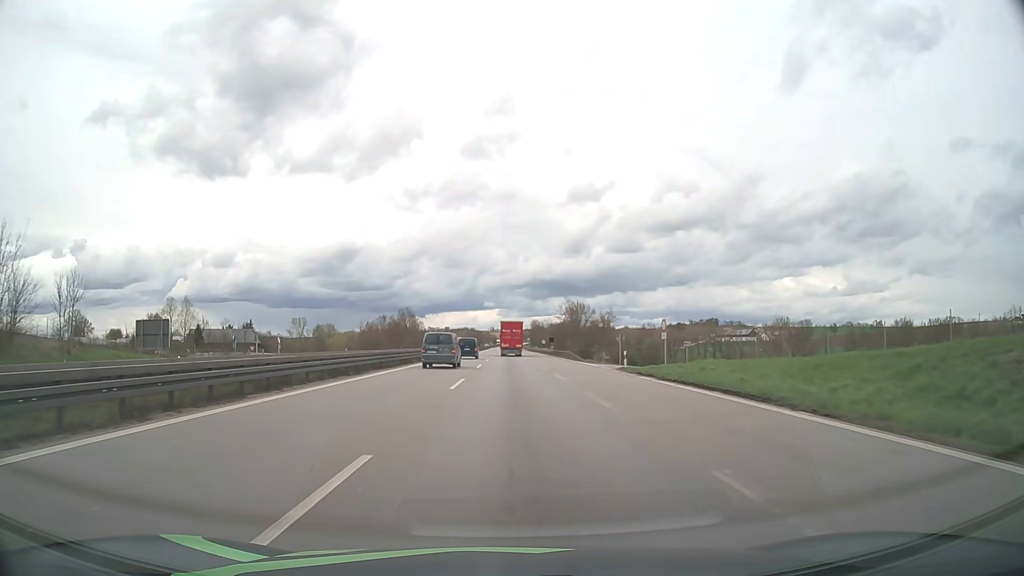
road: motorway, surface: asphalt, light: Day
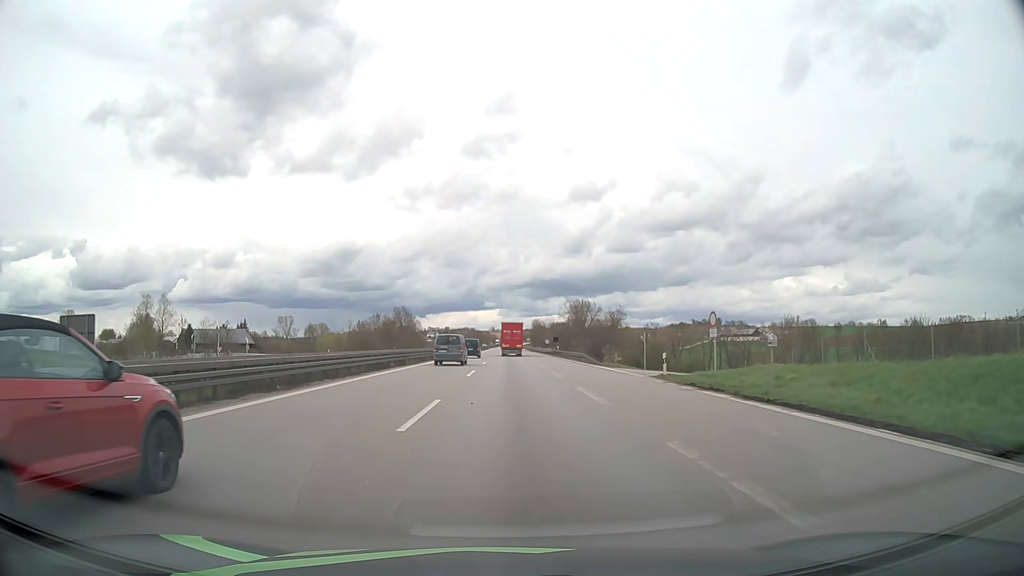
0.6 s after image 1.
(0.0, +9.8) m; 0°
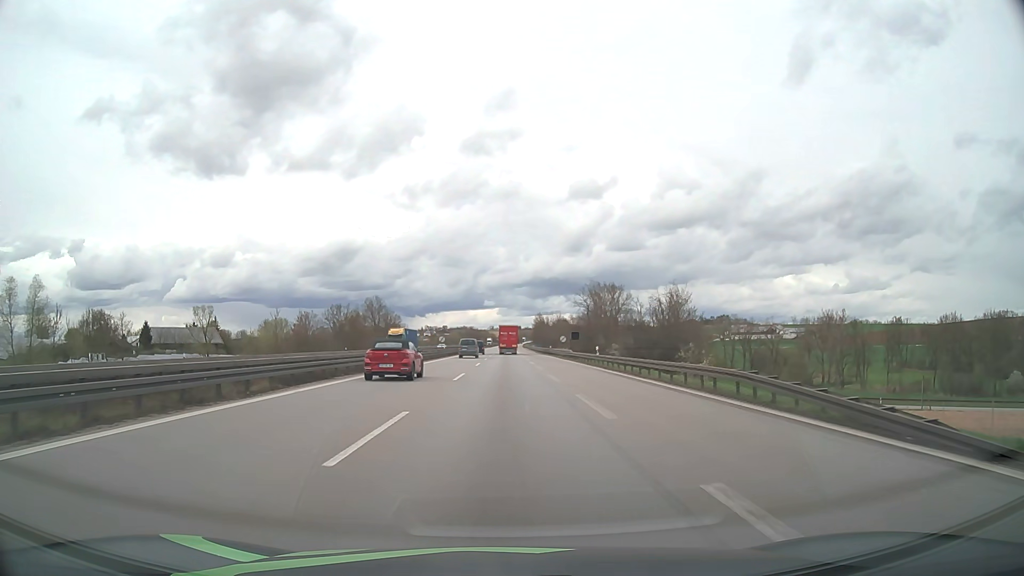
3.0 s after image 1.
(+0.4, +39.4) m; 0°
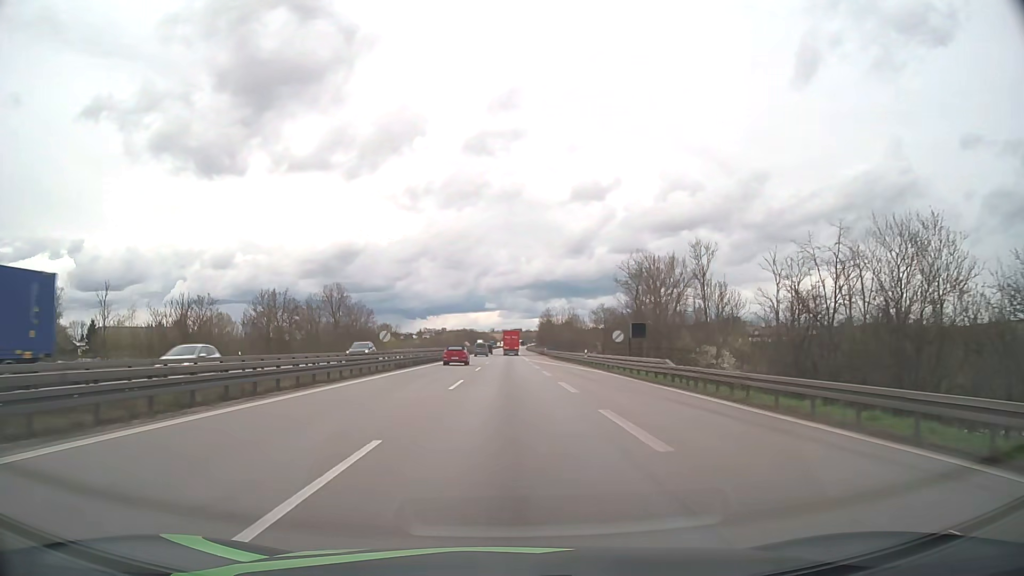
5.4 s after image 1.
(-0.2, +40.2) m; 0°
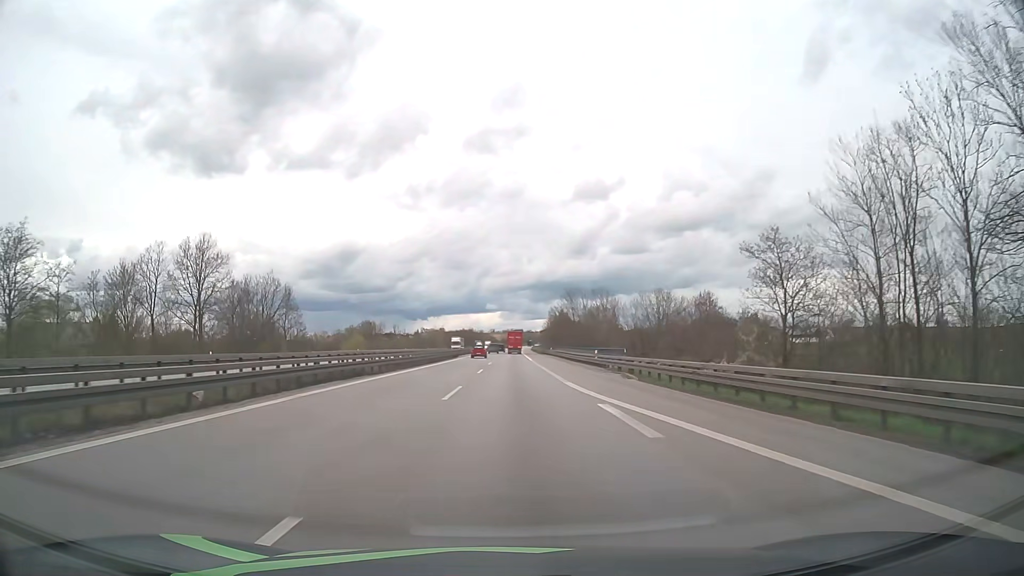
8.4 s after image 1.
(0.0, +59.6) m; 0°
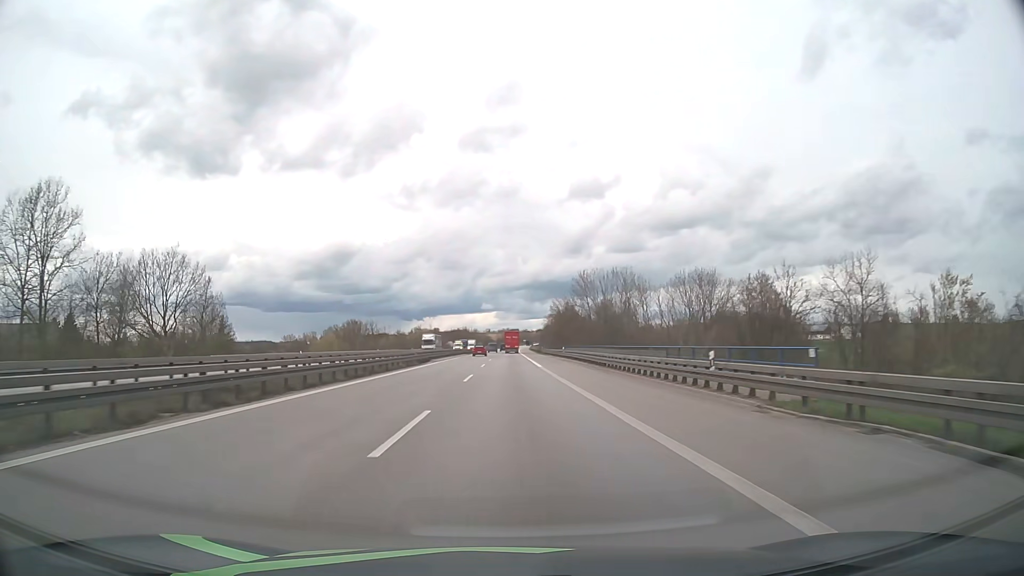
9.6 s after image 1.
(+0.1, +27.5) m; 0°
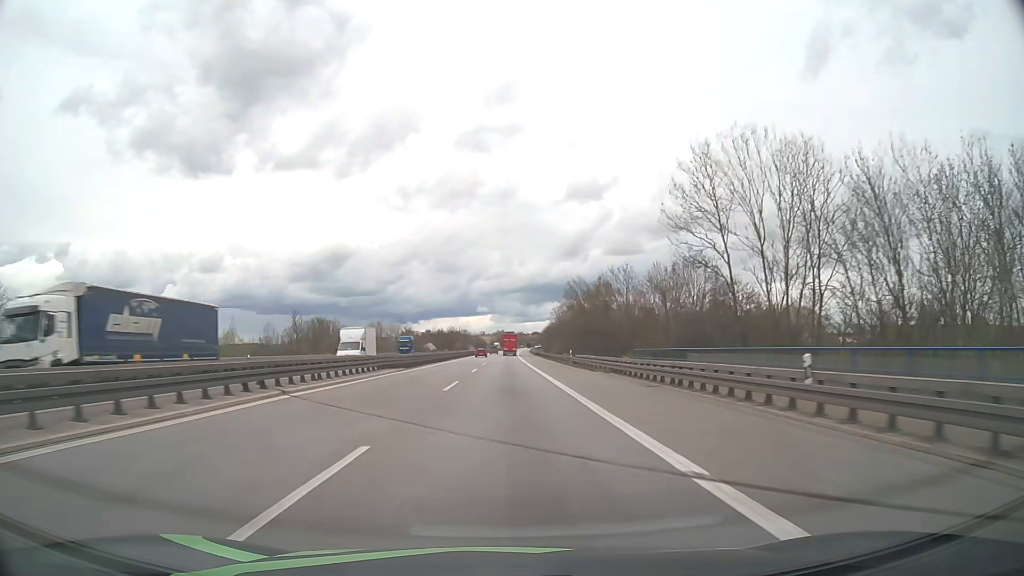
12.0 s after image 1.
(+0.3, +59.9) m; 0°
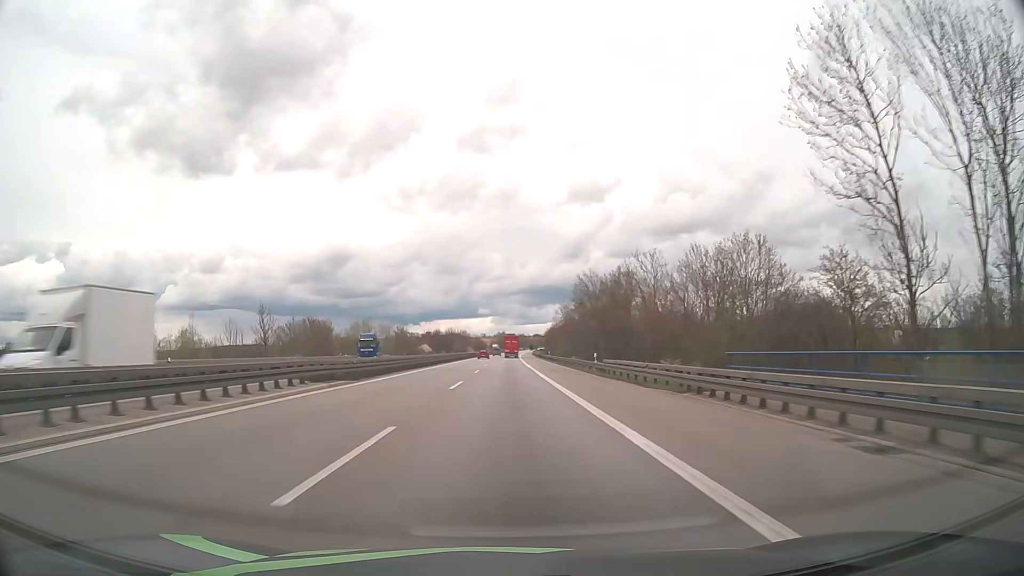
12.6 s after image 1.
(0.0, +15.8) m; 0°
(0, +10) (0, +20) (0, +30) (0, +40) (0, +50) (0, +60) (0, +70) (0, +80) (0, +90) (0, +100) m
